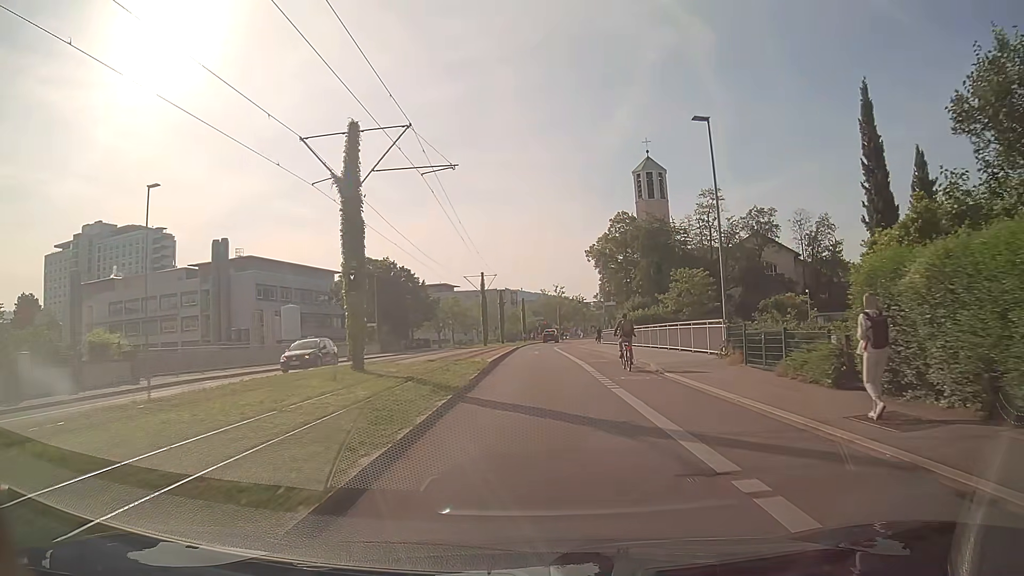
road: secondary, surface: asphalt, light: Day
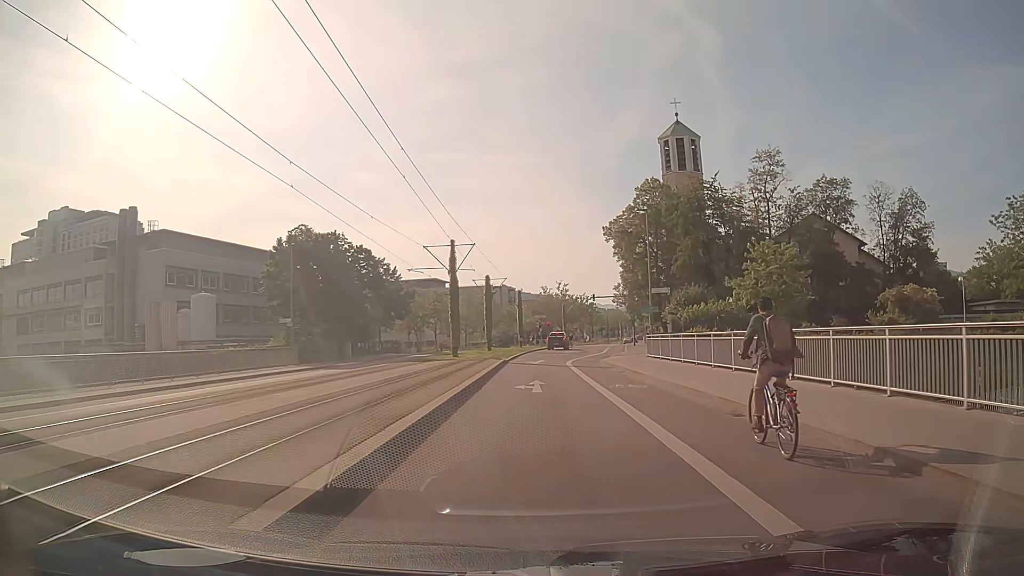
(0.0, +25.2) m; 0°
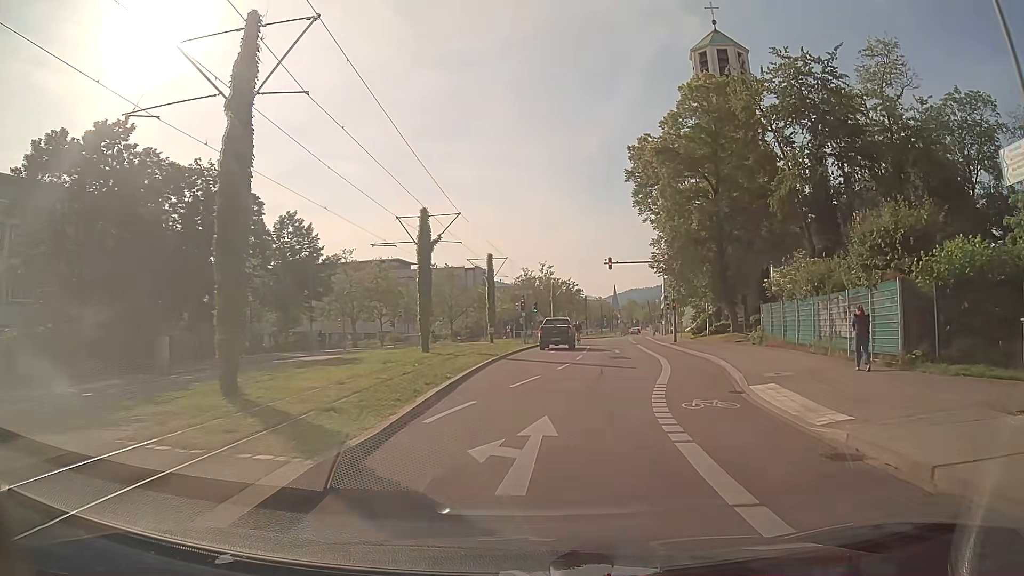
(-0.2, +31.4) m; +1°
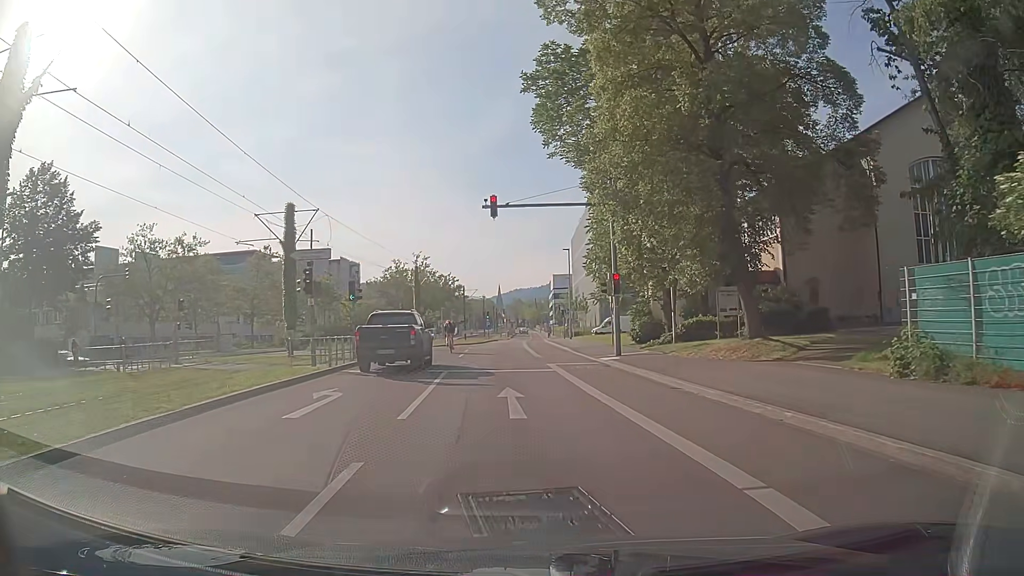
(+2.4, +23.3) m; +9°
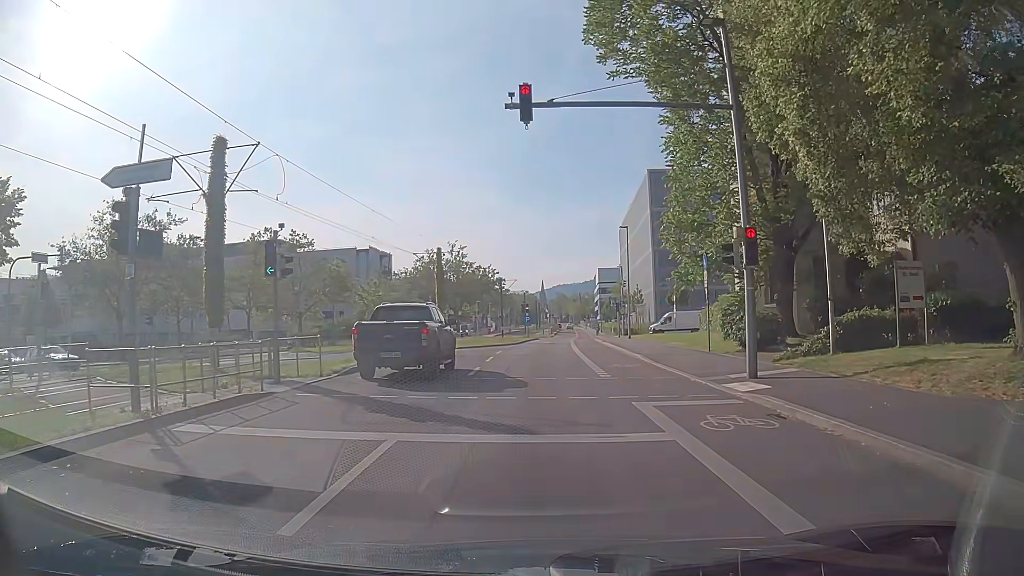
(-0.3, +11.6) m; -3°
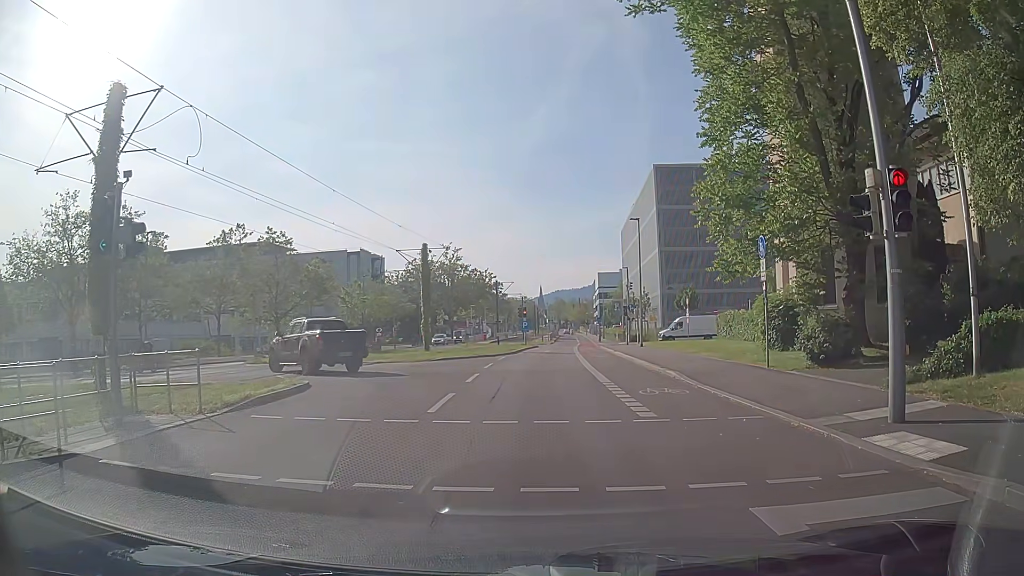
(0.0, +5.7) m; -2°
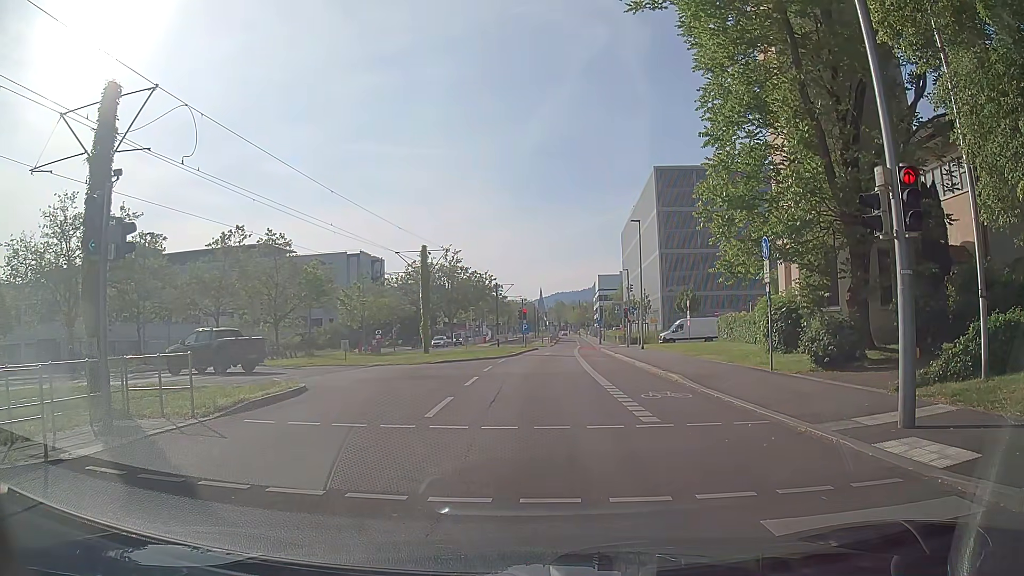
(0.0, +0.3) m; 0°
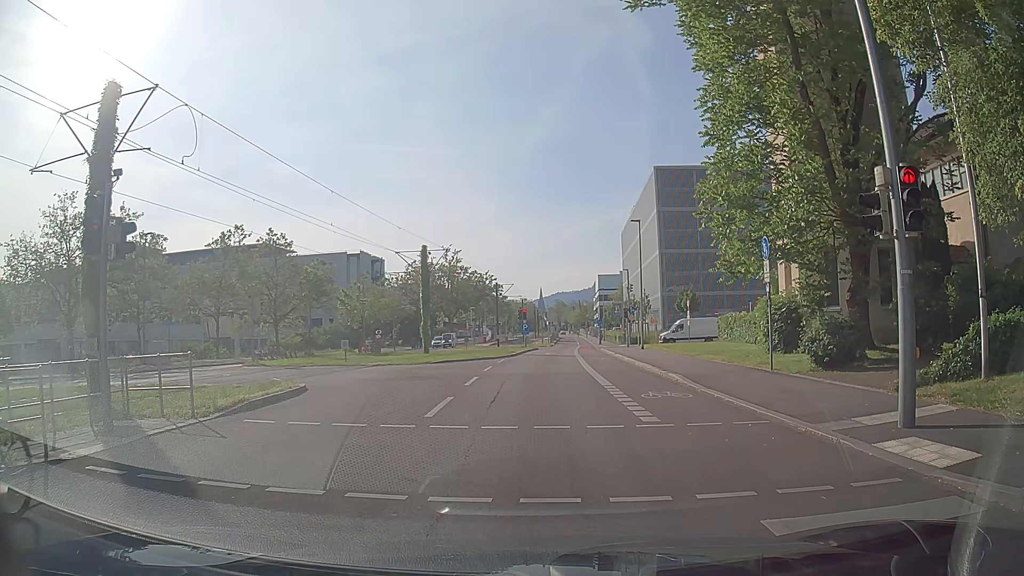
(0.0, +0.1) m; 0°
(0, +10) (+1, +20) (+1, +30) (+3, +40) (+4, +50) (+5, +60) (+6, +70) (+7, +80) (+8, +90) (+9, +100) m
